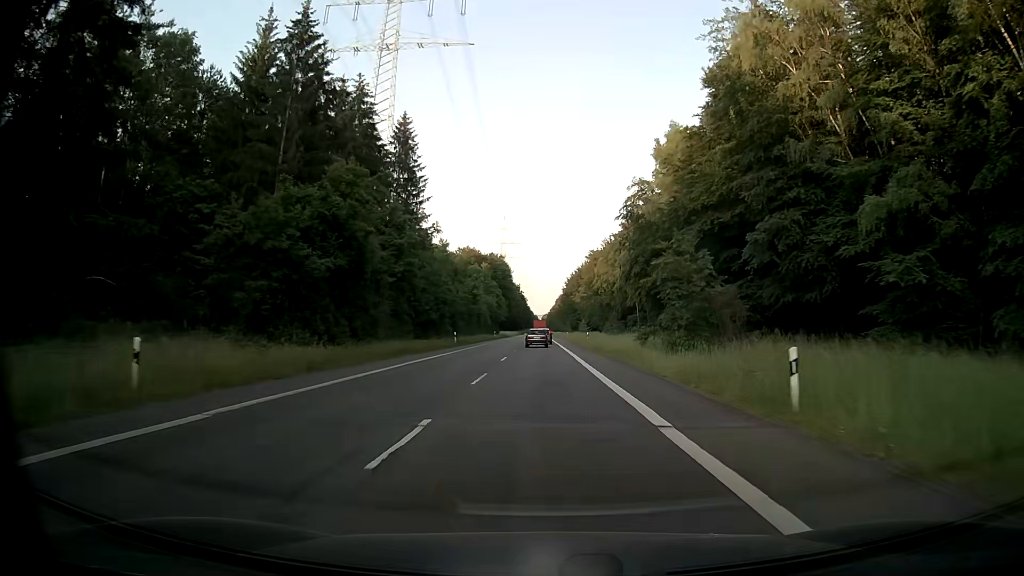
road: secondary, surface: asphalt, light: Day
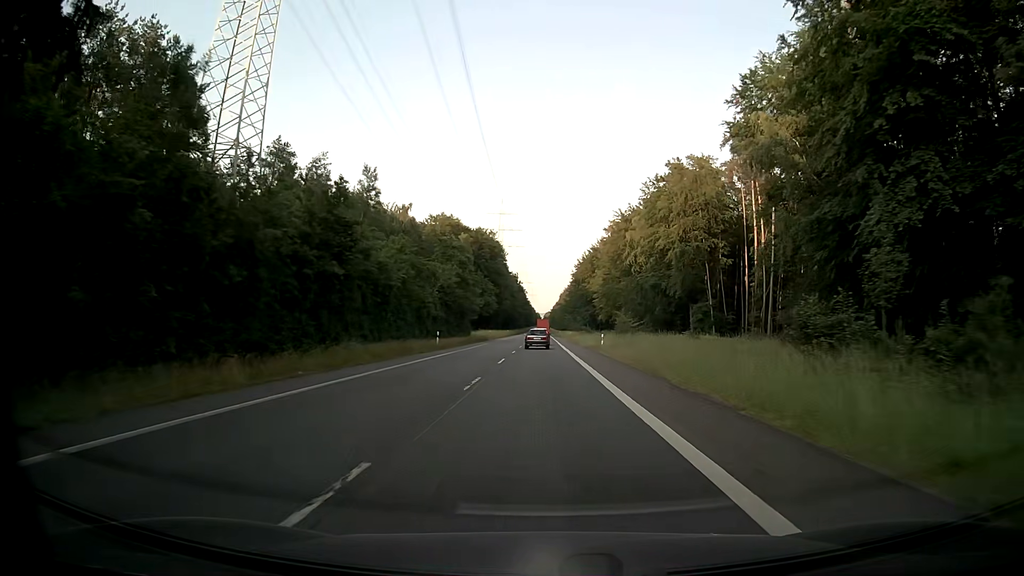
(-0.1, +62.0) m; 0°
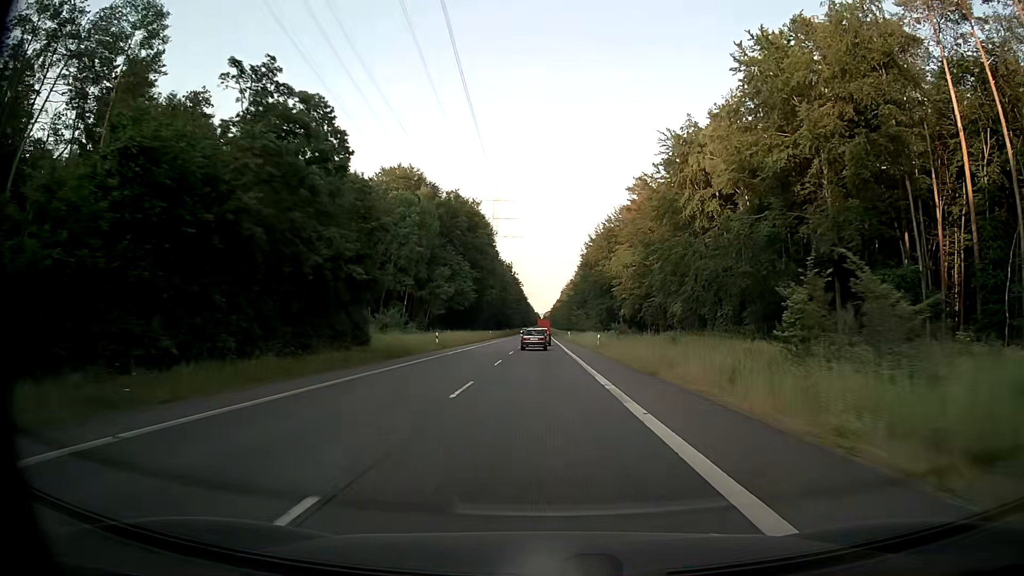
(+0.3, +49.5) m; 0°
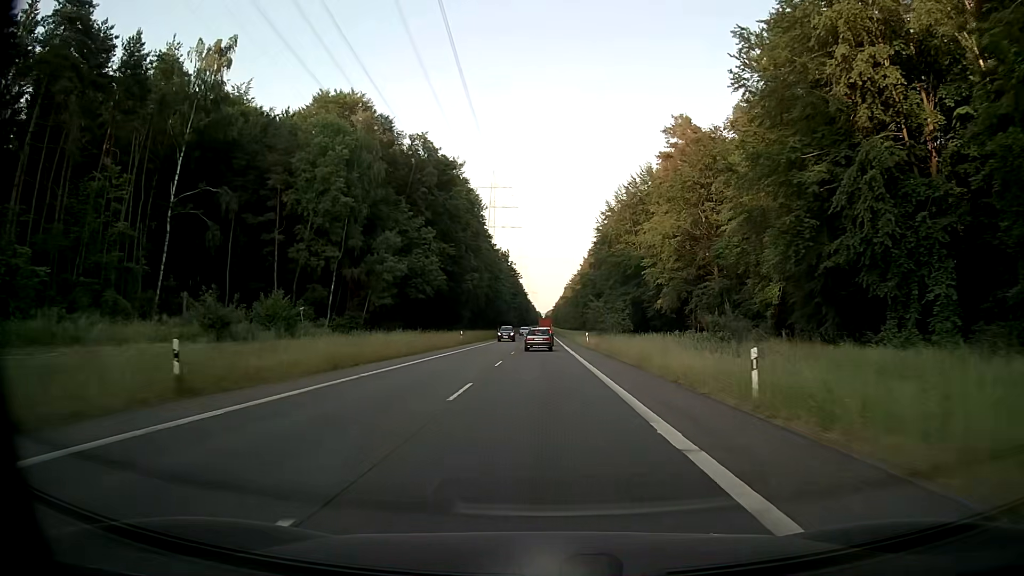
(-0.1, +36.8) m; 0°
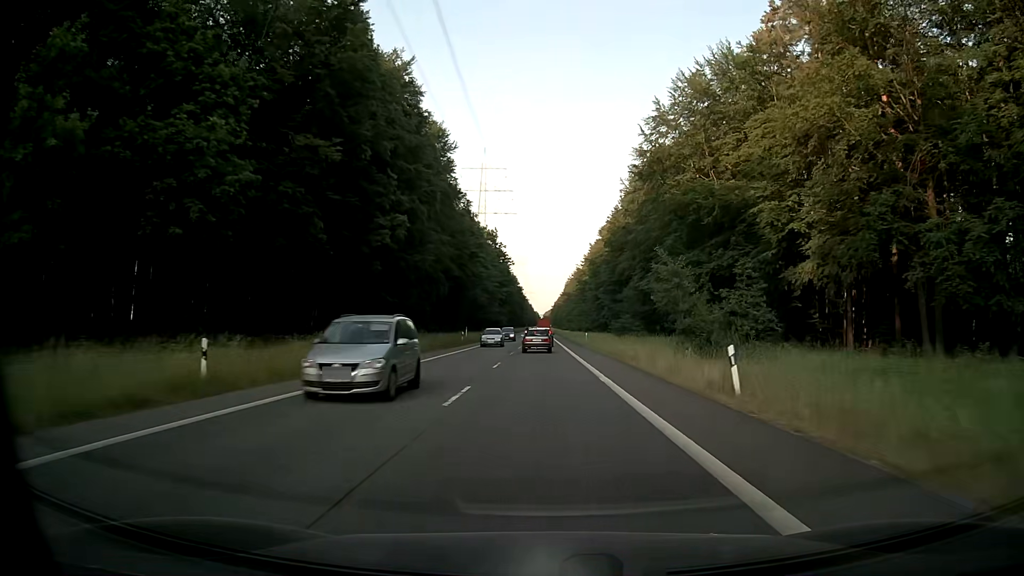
(+0.2, +48.6) m; 0°
(0, +10) (0, +20) (0, +30) (0, +40) (0, +50) (0, +60) (0, +70) (+1, +80) (+1, +90) (+1, +100) m
